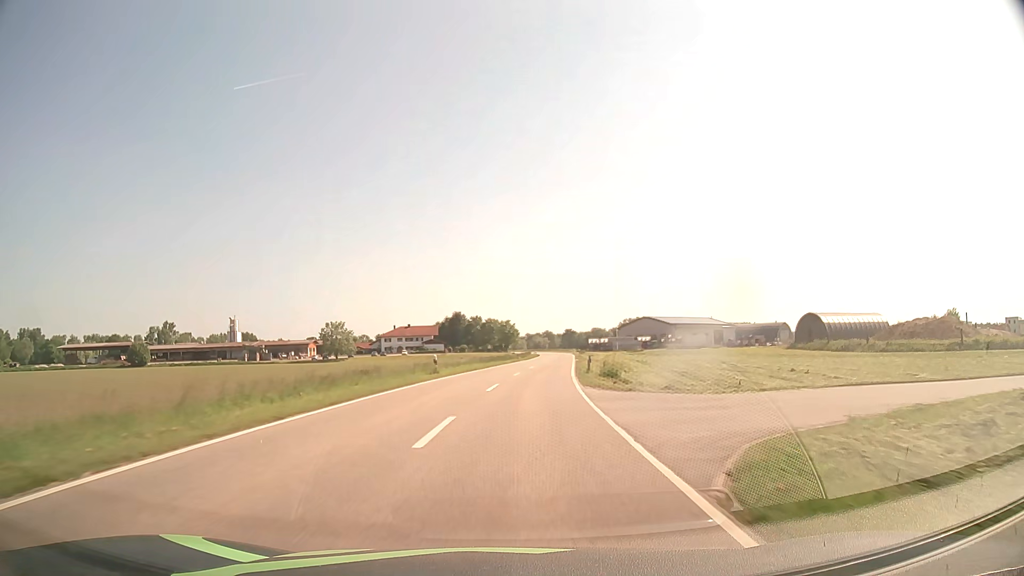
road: tertiary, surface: asphalt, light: Day
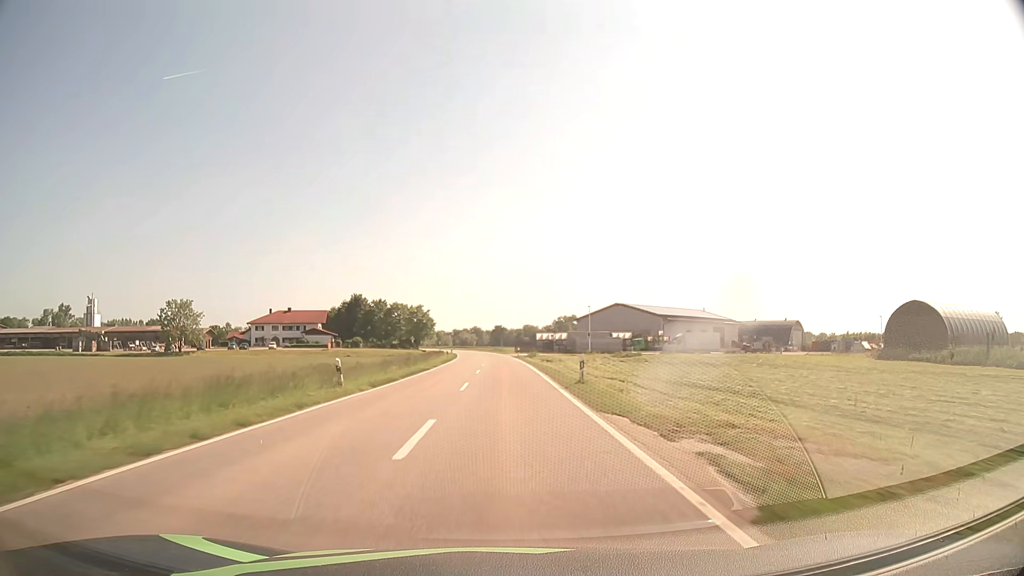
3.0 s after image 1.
(+4.4, +61.3) m; +6°
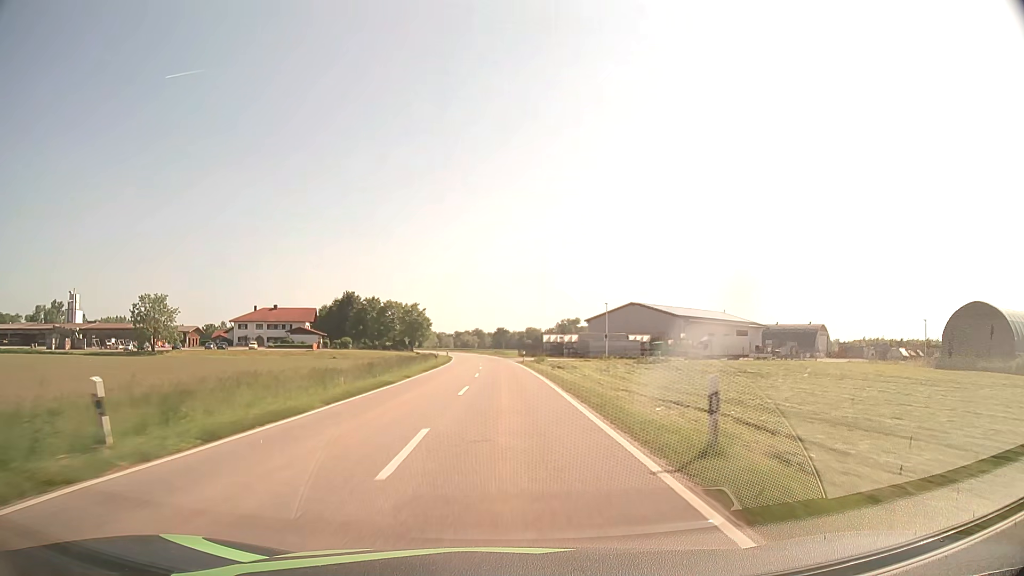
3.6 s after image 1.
(+0.1, +13.1) m; 0°
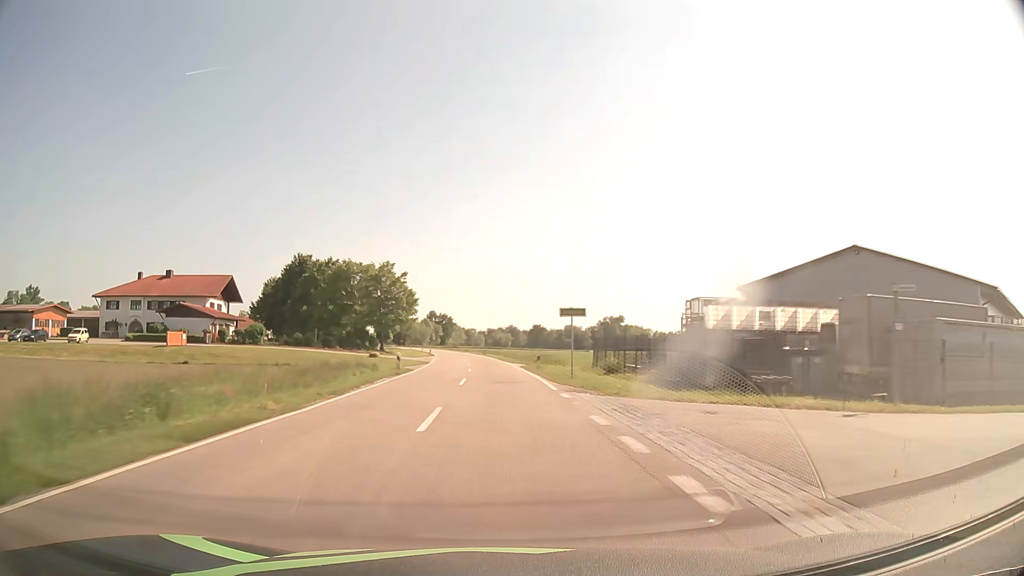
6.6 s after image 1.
(-1.2, +69.4) m; -3°
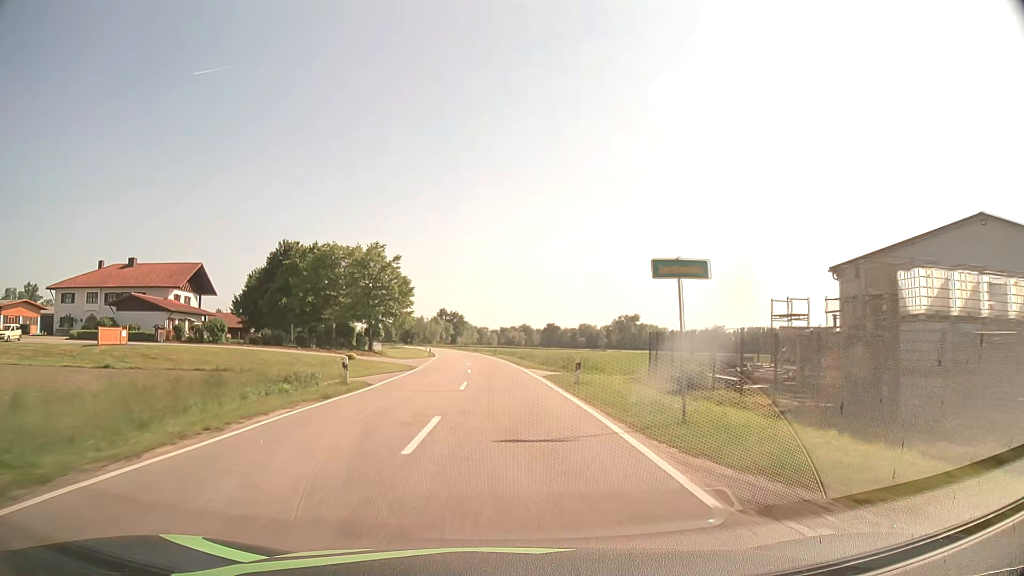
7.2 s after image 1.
(-0.1, +14.6) m; -1°
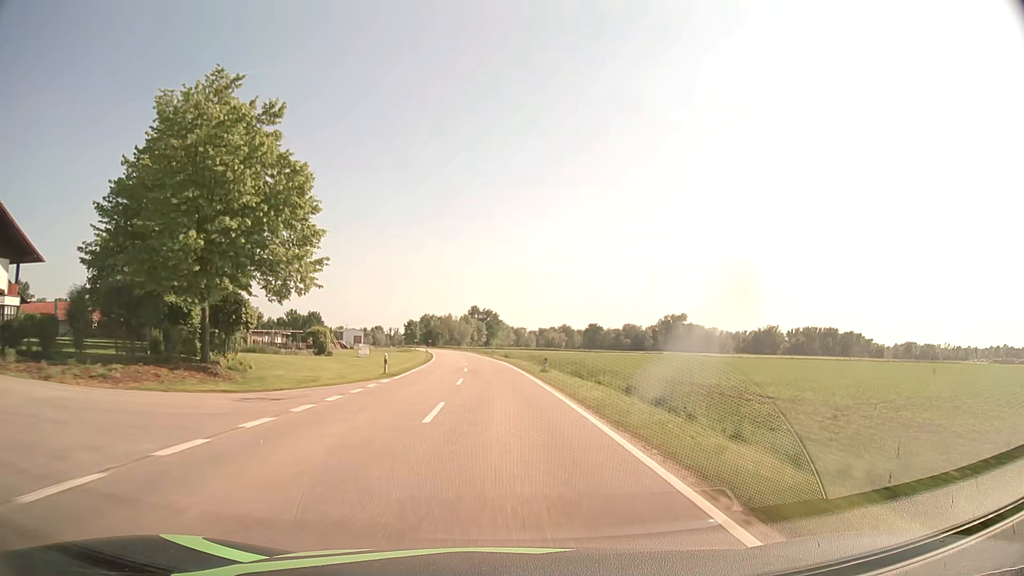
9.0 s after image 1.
(-1.2, +45.0) m; -3°
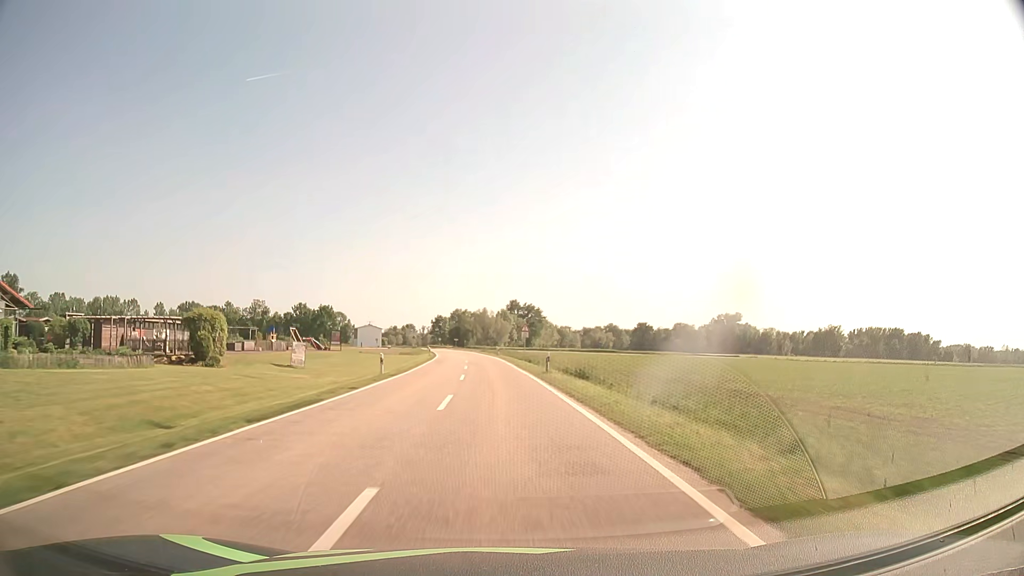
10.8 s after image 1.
(-1.5, +45.9) m; -3°
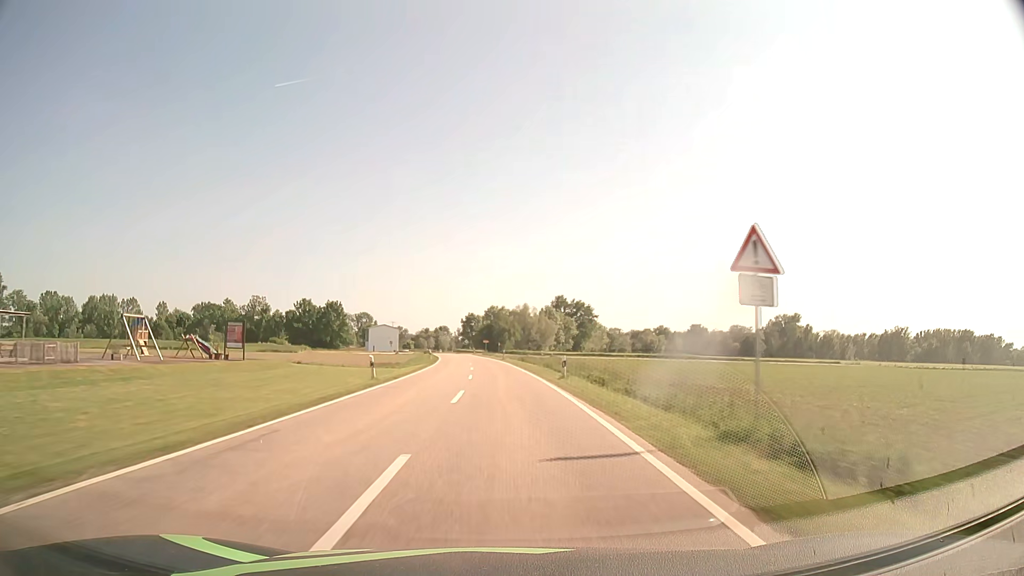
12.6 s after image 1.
(-1.4, +46.5) m; -3°
(0, +10) (0, +20) (0, +30) (-1, +40) (-1, +50) (-2, +60) (-3, +70) (-4, +80) (-5, +90) (-6, +100) m
